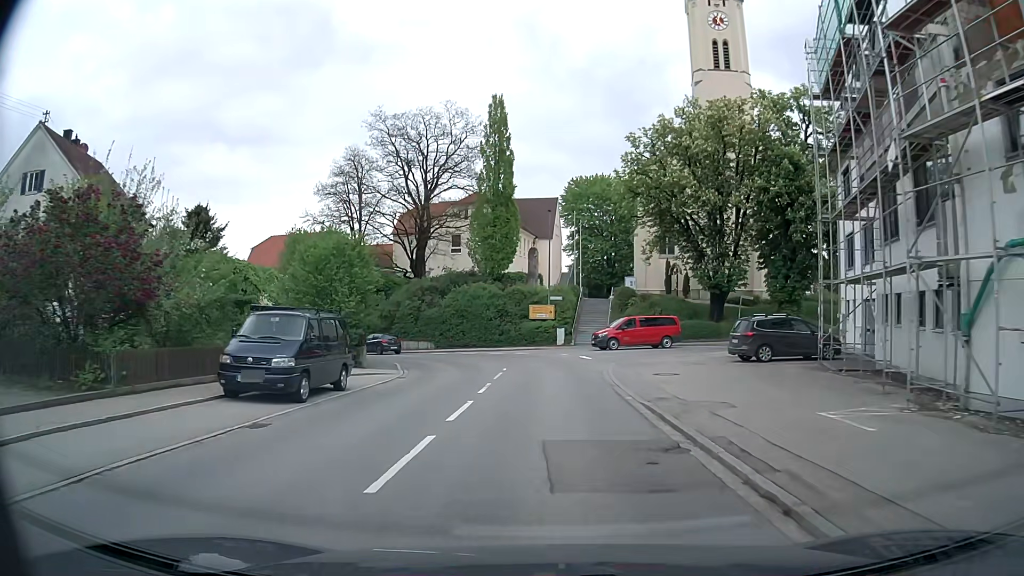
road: secondary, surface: asphalt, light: Day
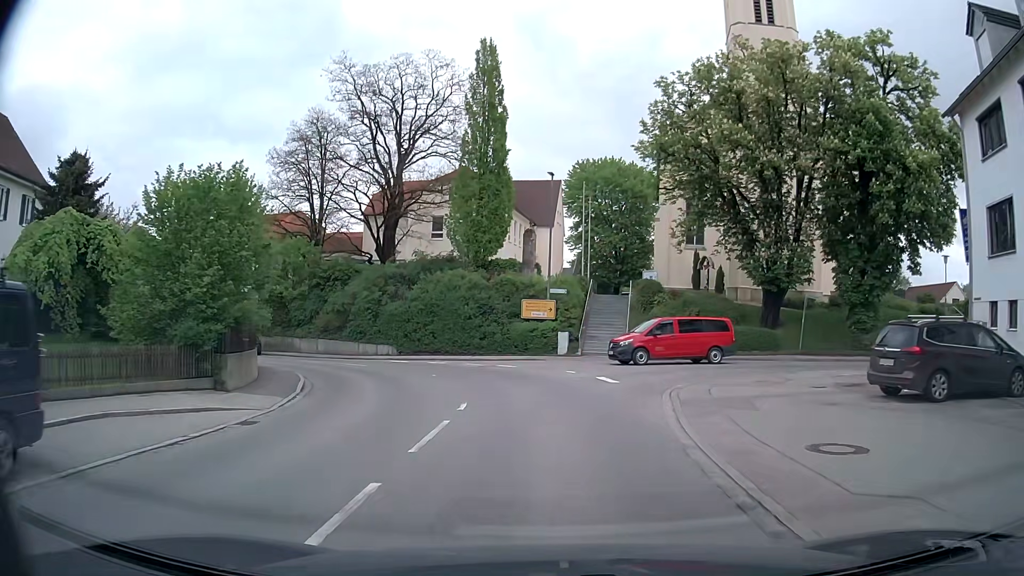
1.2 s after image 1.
(0.0, +11.6) m; +1°
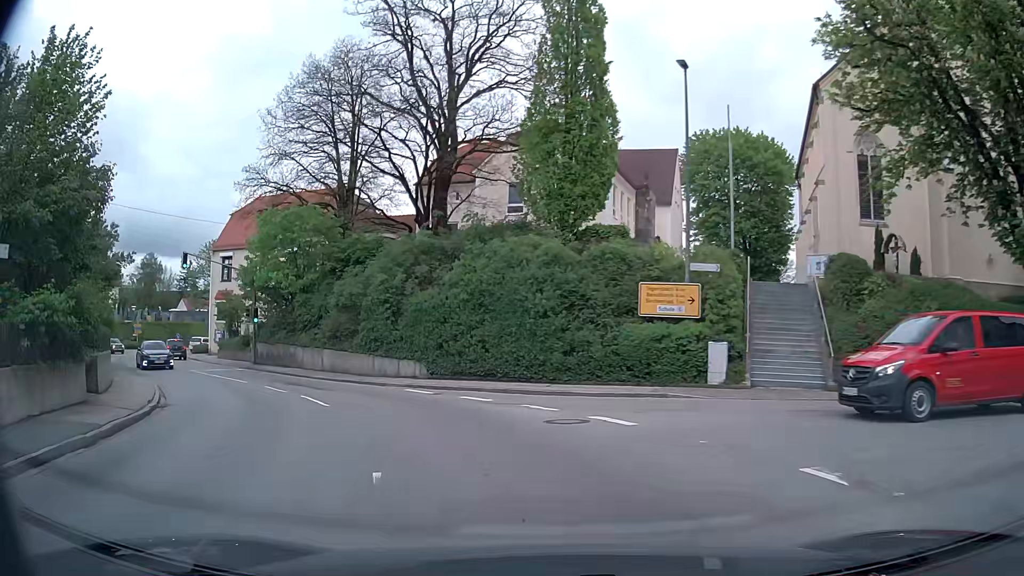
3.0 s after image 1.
(-0.6, +15.2) m; -8°
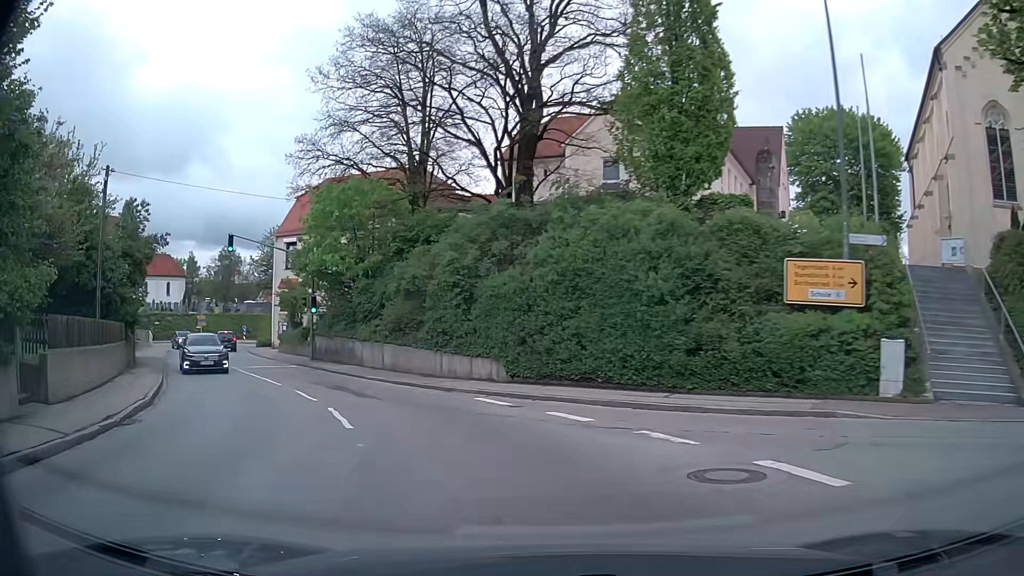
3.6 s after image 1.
(-0.3, +4.8) m; -8°
(-2, +10) (-6, +19) (-11, +27) (-17, +35) (-22, +44) (-27, +53) (-28, +62) (-25, +72) (-21, +81) (-16, +90) m
